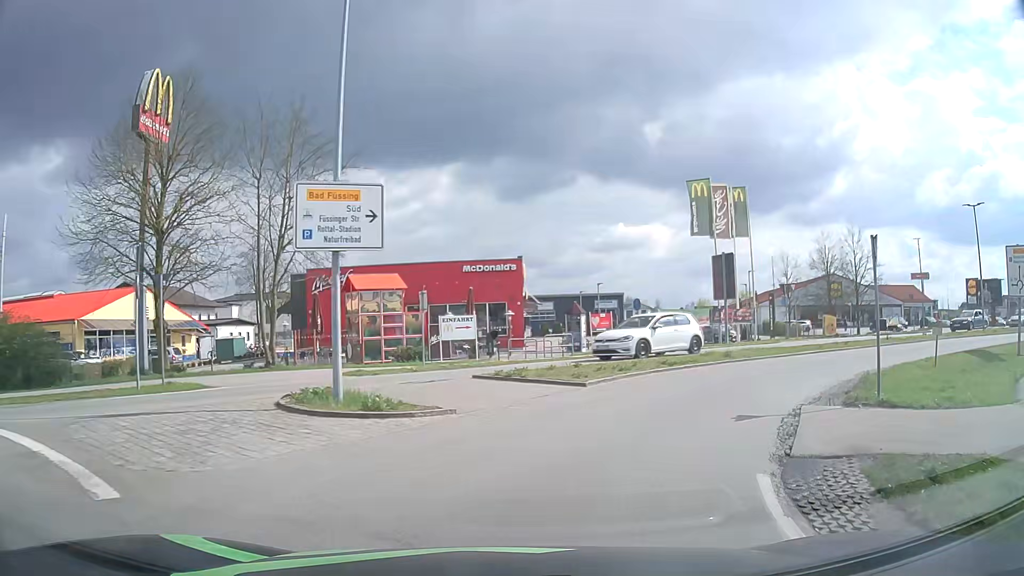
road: secondary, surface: asphalt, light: Day
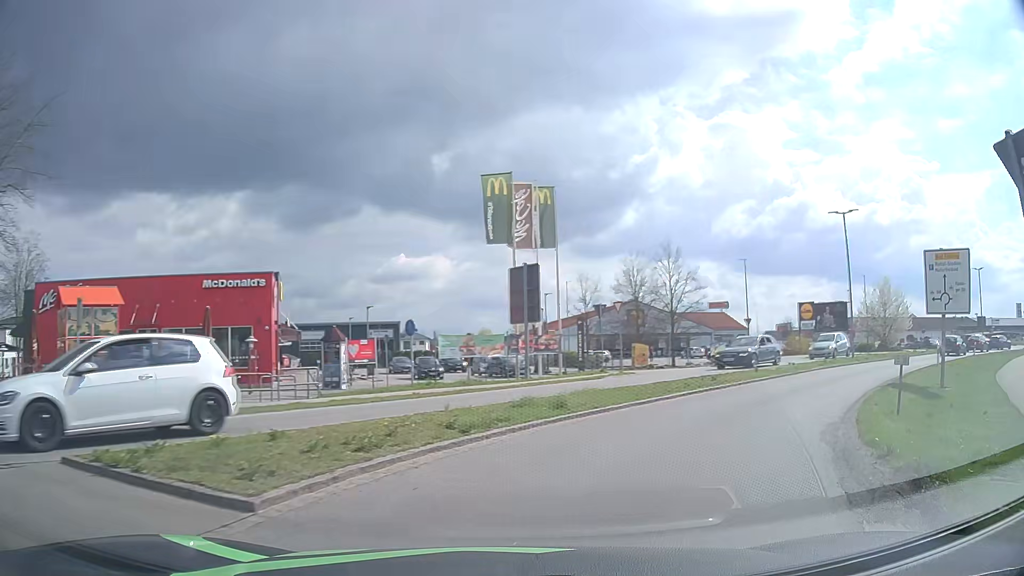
(+1.3, +8.3) m; +19°
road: tertiary
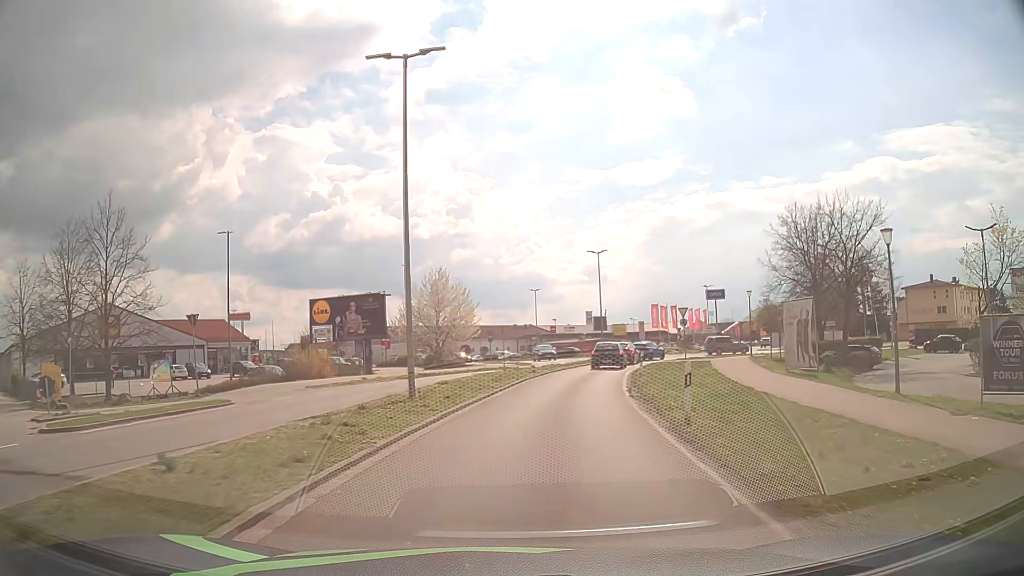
(+10.0, +20.9) m; +40°
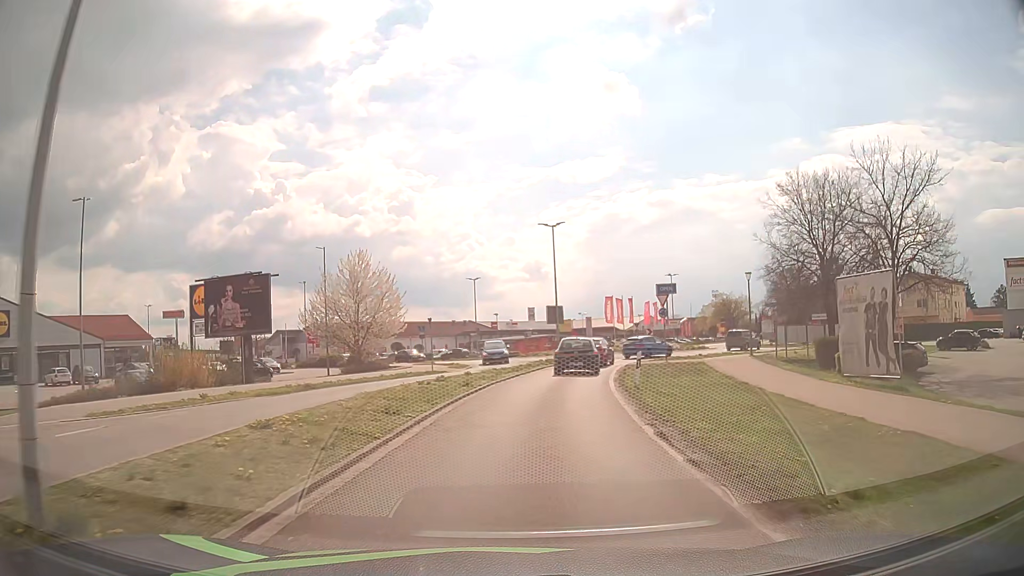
(+0.5, +10.9) m; +5°
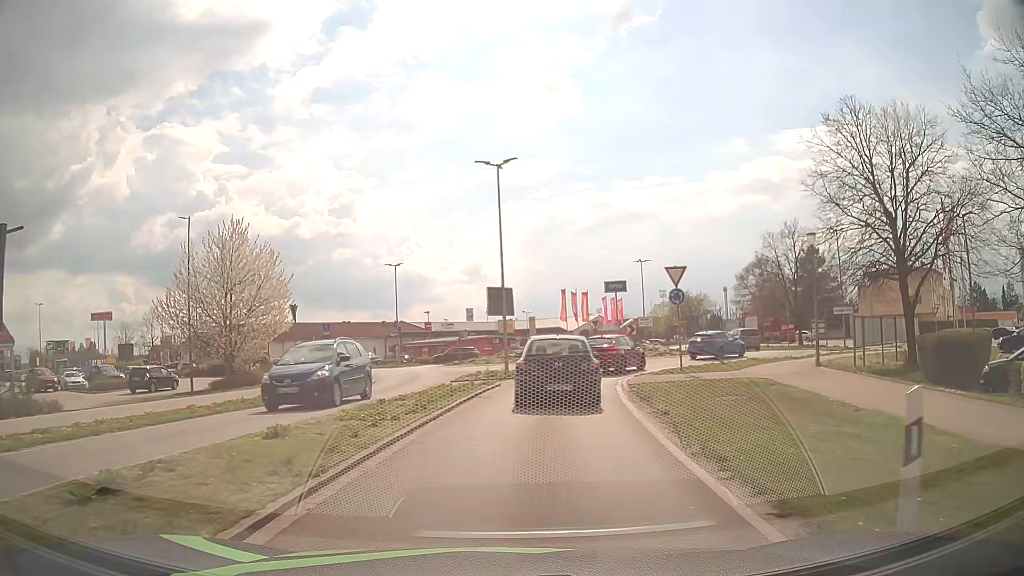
(+0.6, +14.7) m; +5°
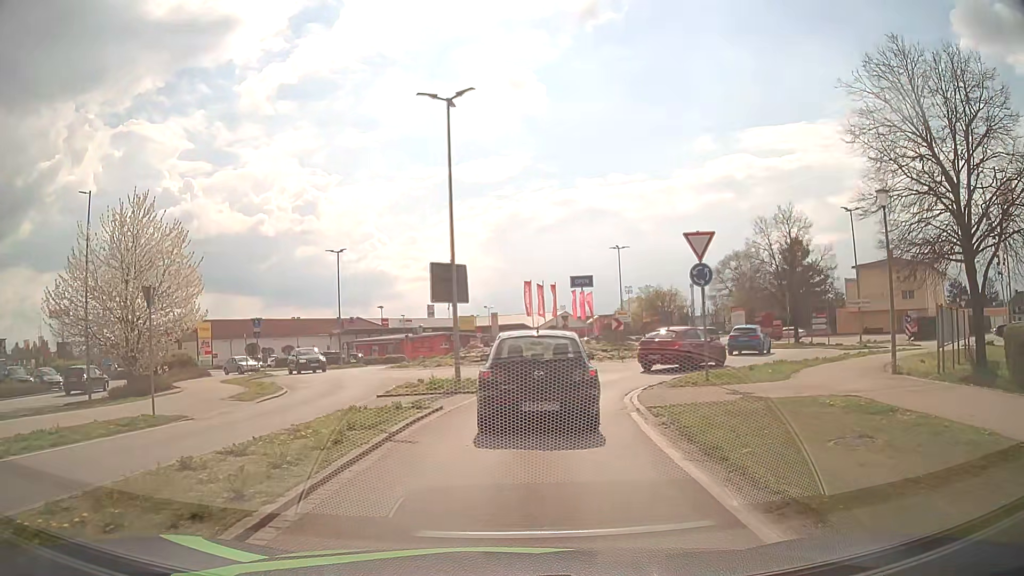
(+0.2, +7.1) m; +3°
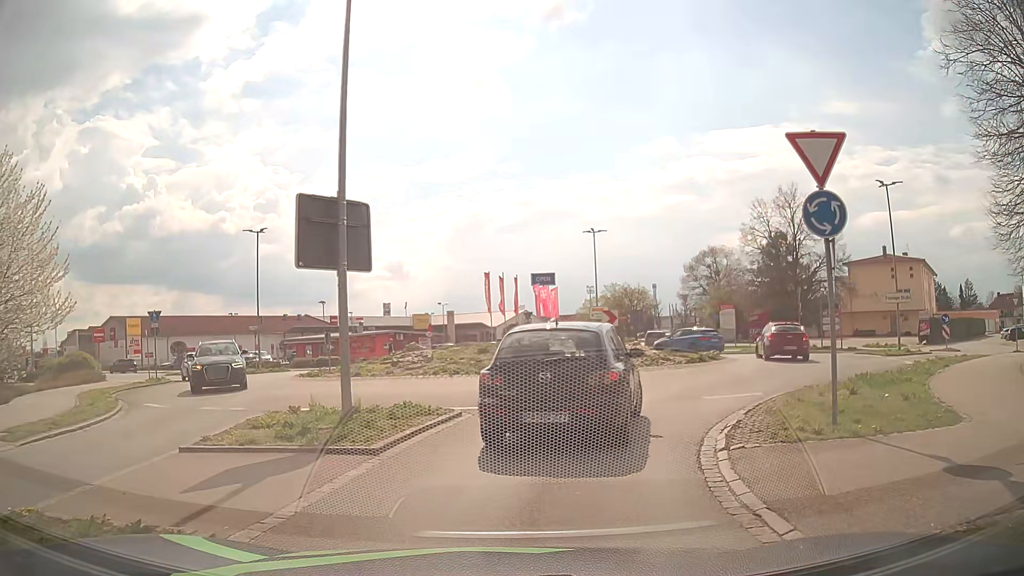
(+0.3, +8.5) m; +4°
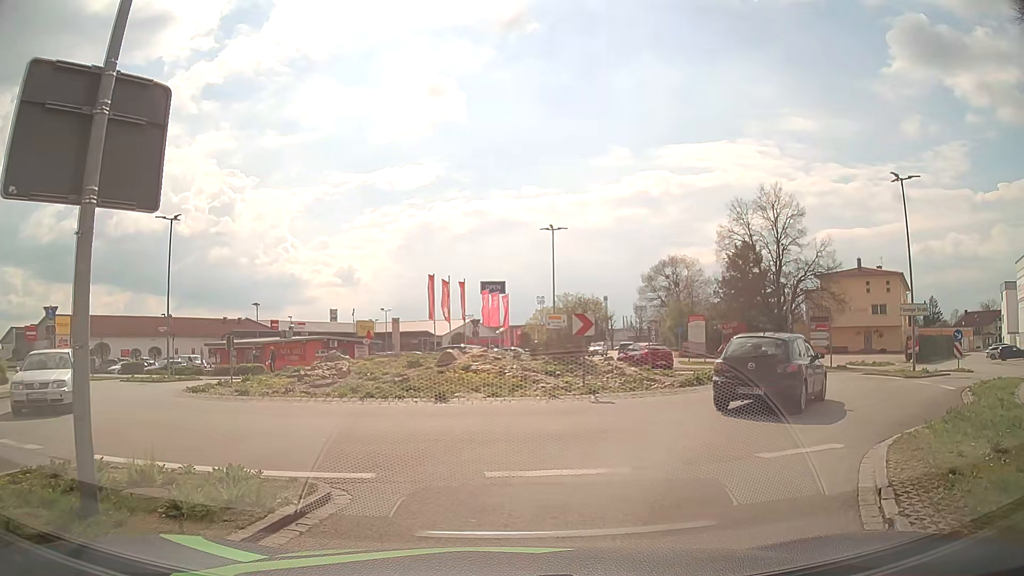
(+0.2, +5.7) m; +4°
(+2, +10) (+7, +18) (+9, +28) (+7, +37) (+8, +47) (+10, +57) (+12, +67) (+14, +77) (+17, +86) (+19, +96) m
